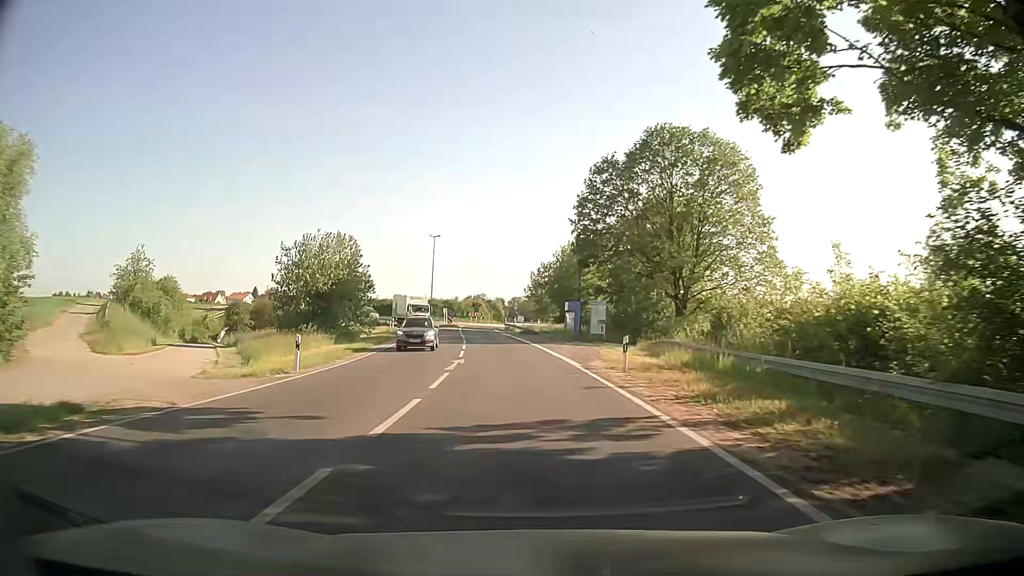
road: secondary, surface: asphalt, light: Day
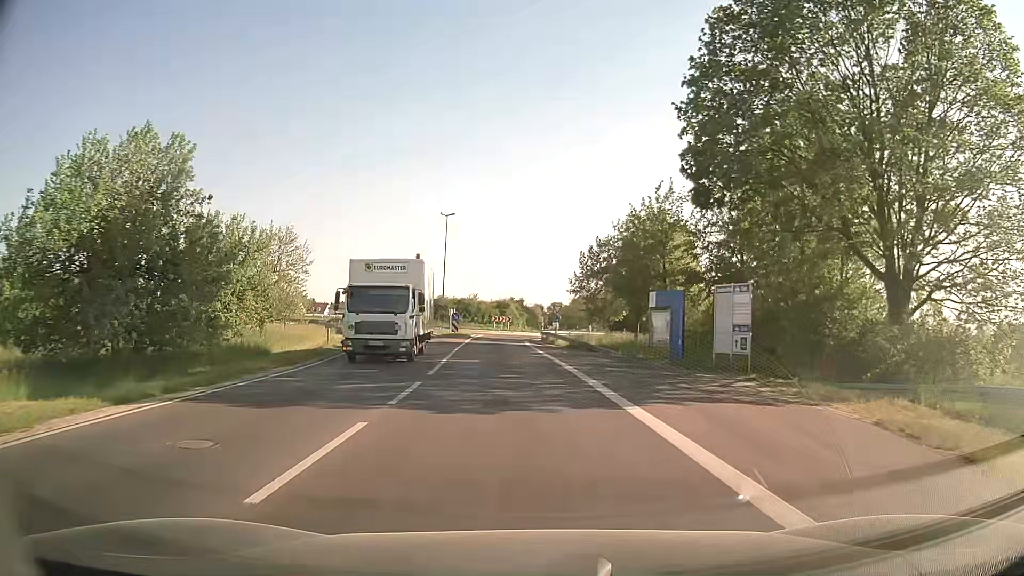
(-0.9, +27.1) m; -4°
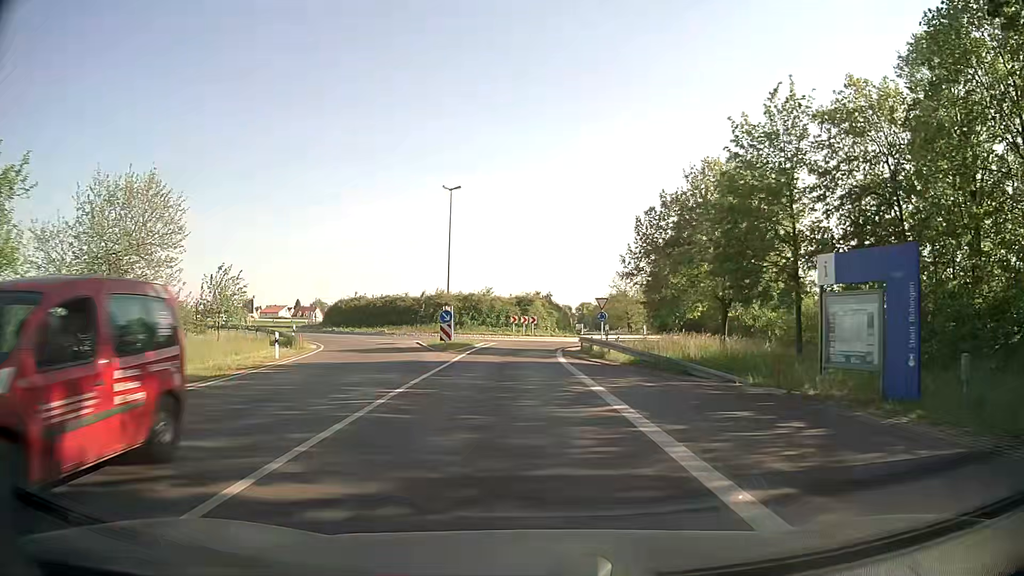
(-0.3, +17.4) m; -2°
(0, +10) (0, +20) (-1, +30) (0, +40) (+5, +49) (+9, +58) (+8, +68) (+5, +77) (+3, +87) (+4, +97) m
